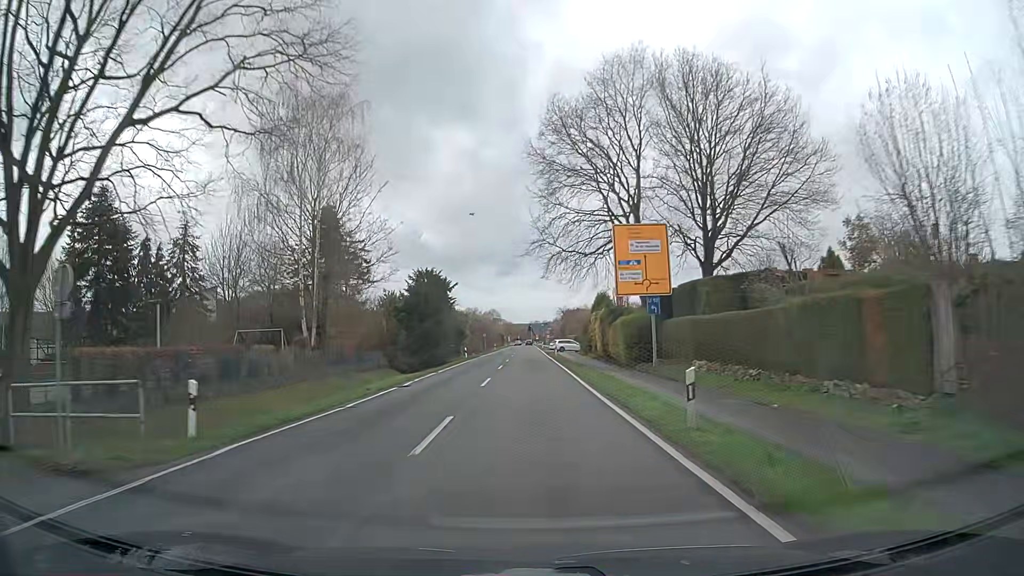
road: secondary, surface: asphalt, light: Day
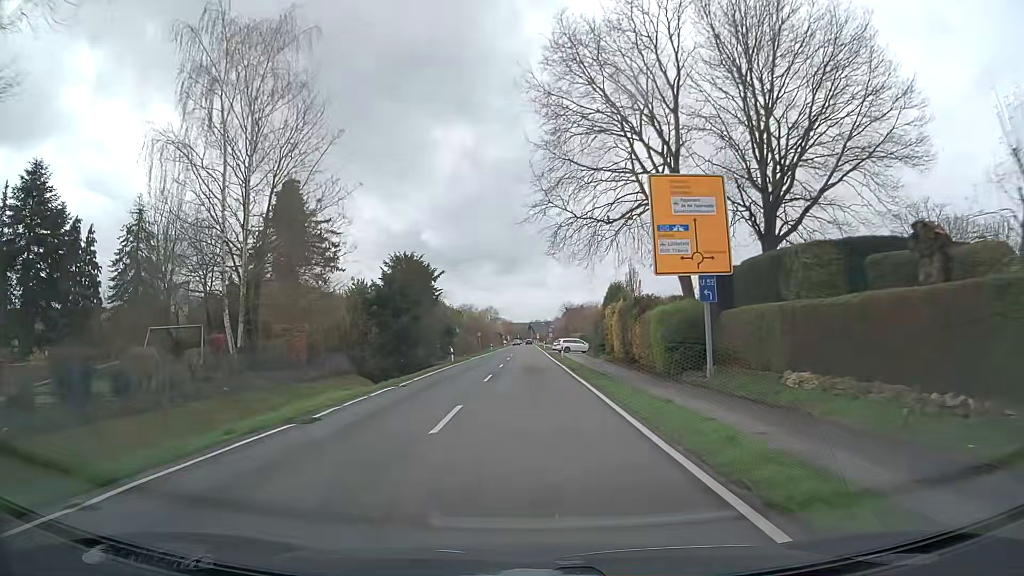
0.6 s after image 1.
(0.0, +10.2) m; 0°
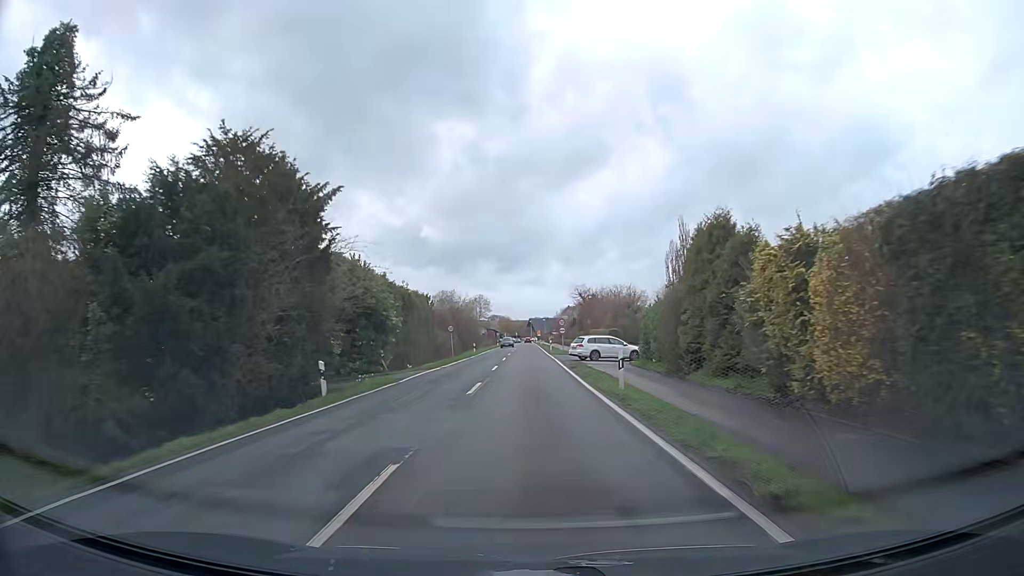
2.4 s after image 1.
(0.0, +29.3) m; 0°
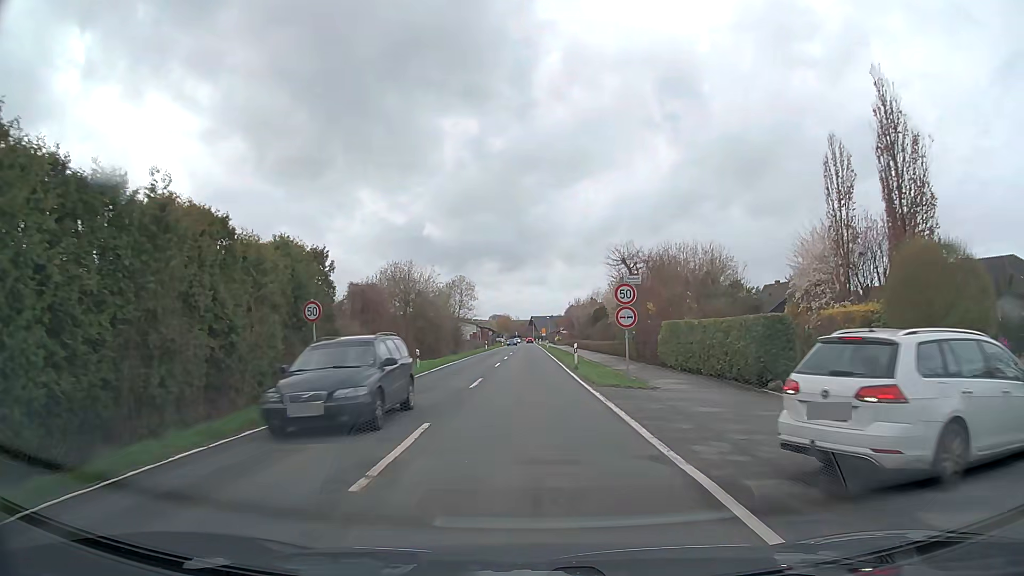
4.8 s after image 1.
(-0.1, +33.9) m; -1°
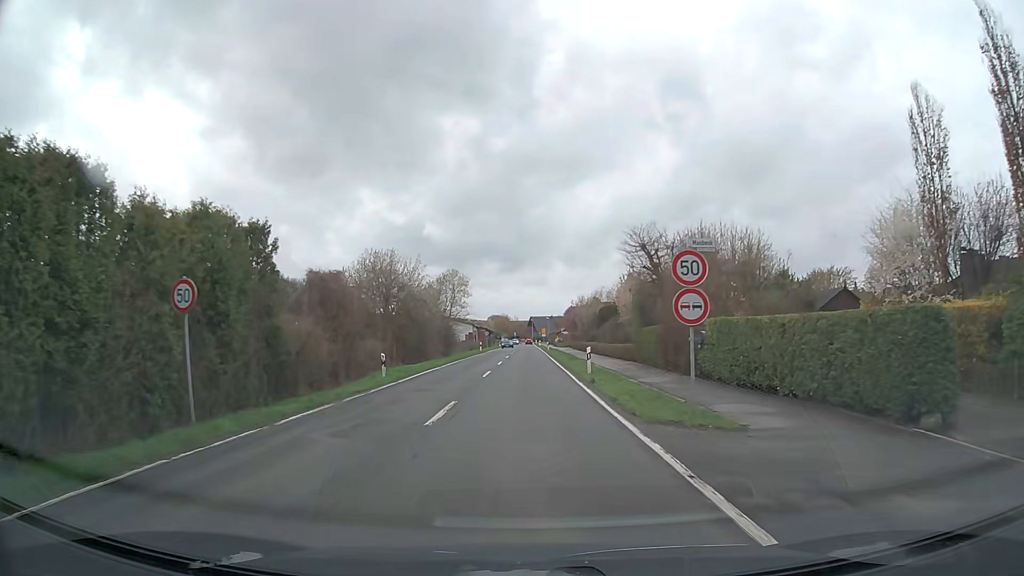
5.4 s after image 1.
(0.0, +7.5) m; +1°
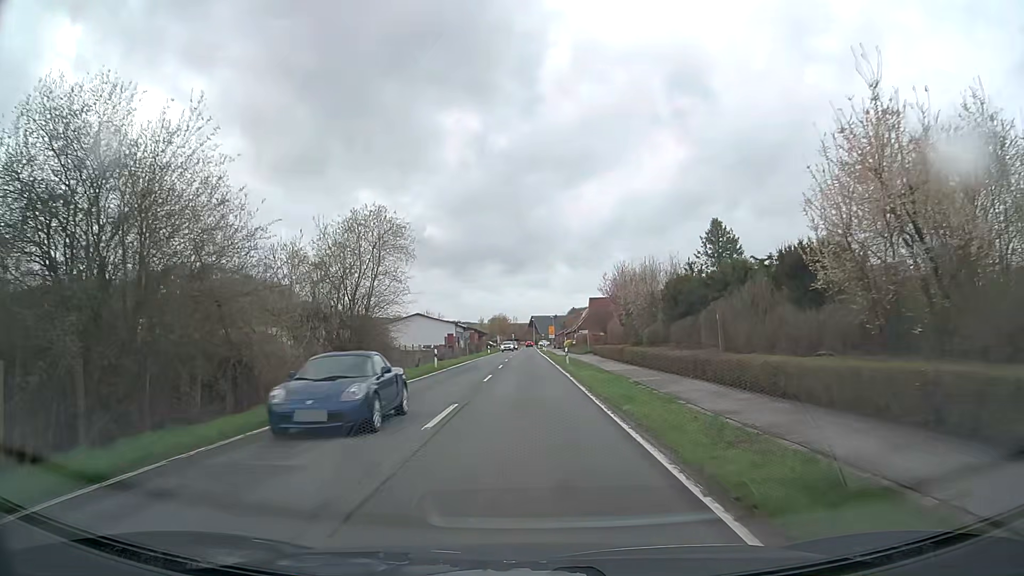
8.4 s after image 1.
(-0.2, +36.1) m; 0°
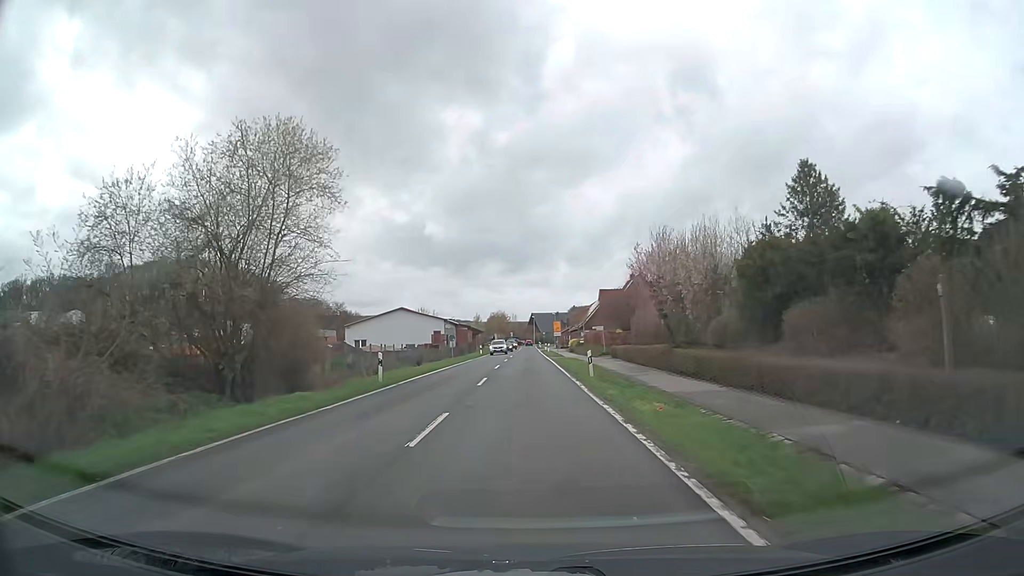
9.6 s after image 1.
(0.0, +14.4) m; 0°
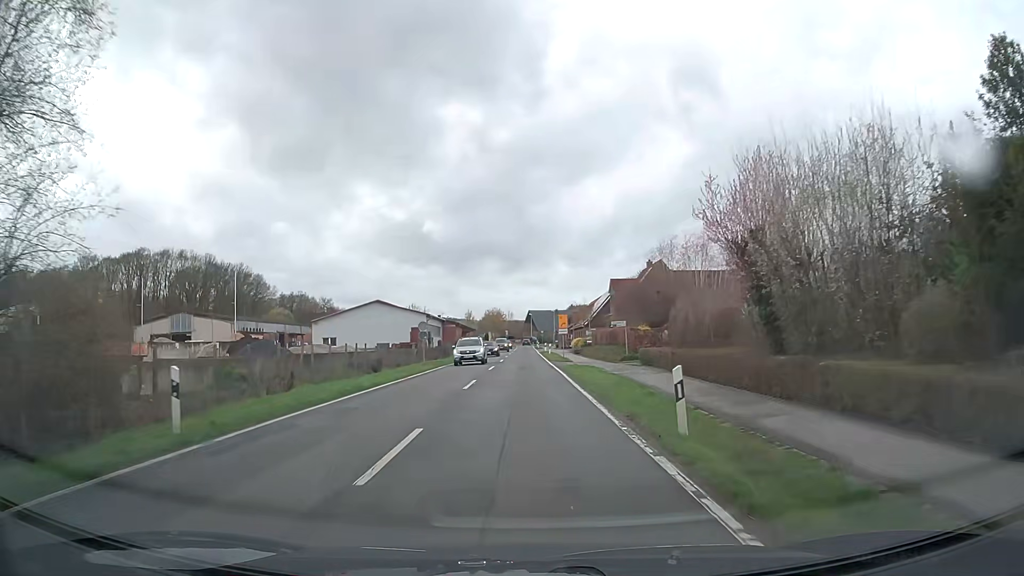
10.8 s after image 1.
(0.0, +14.3) m; 0°
